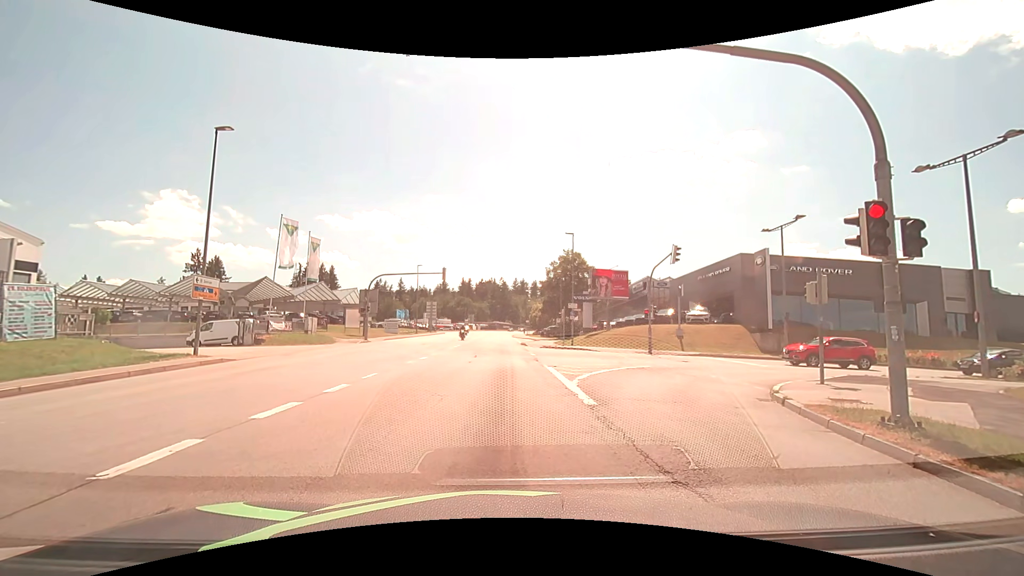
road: tertiary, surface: asphalt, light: Day
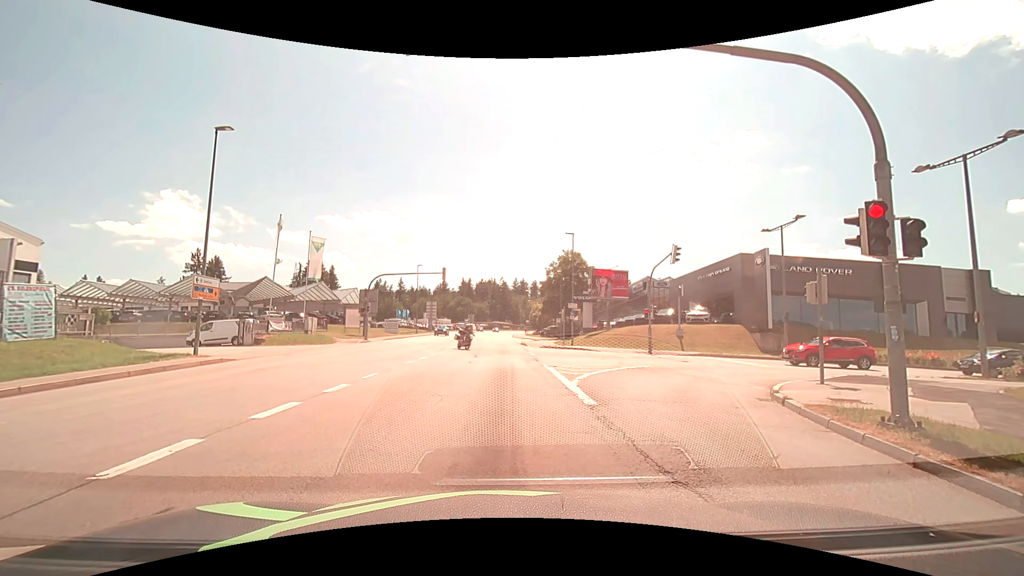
(0.0, 0.0) m; 0°
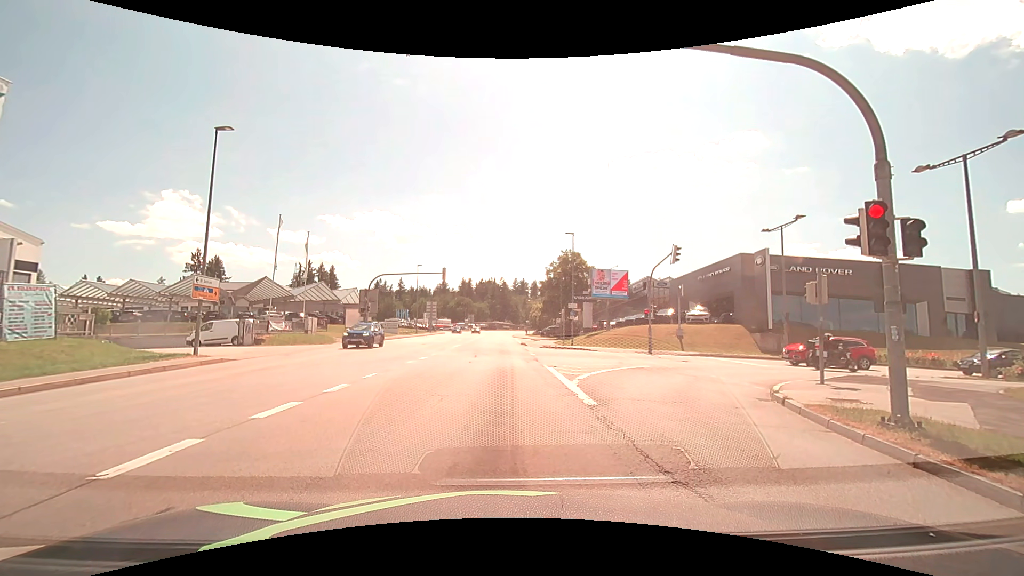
(0.0, 0.0) m; 0°
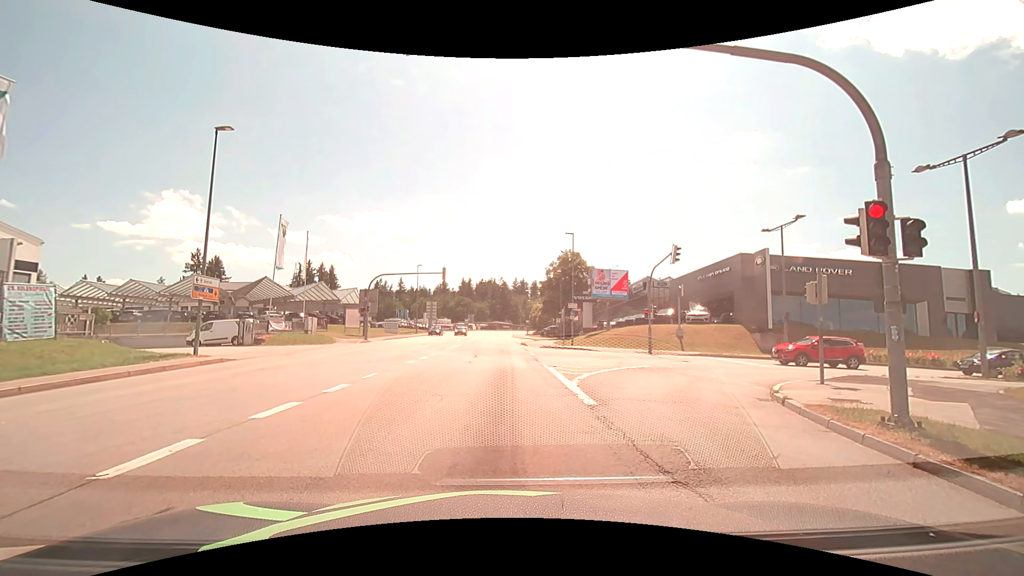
(0.0, 0.0) m; 0°
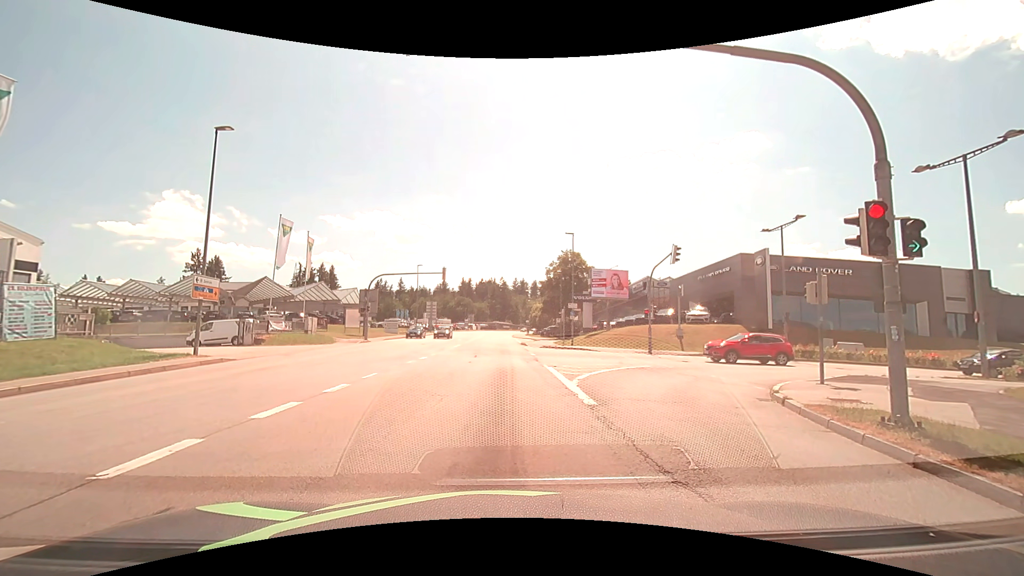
(0.0, 0.0) m; 0°
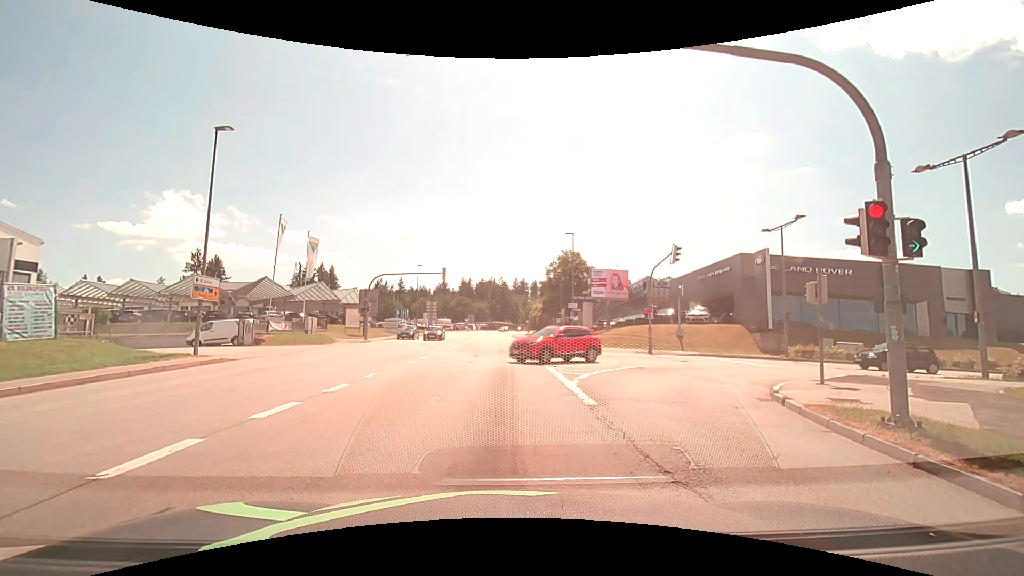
(0.0, 0.0) m; 0°
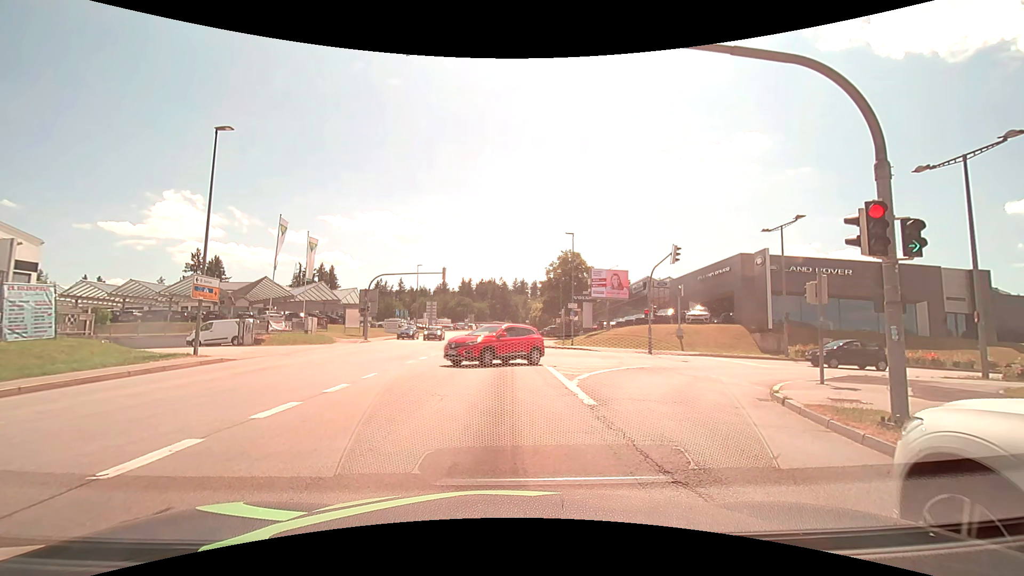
(0.0, 0.0) m; 0°
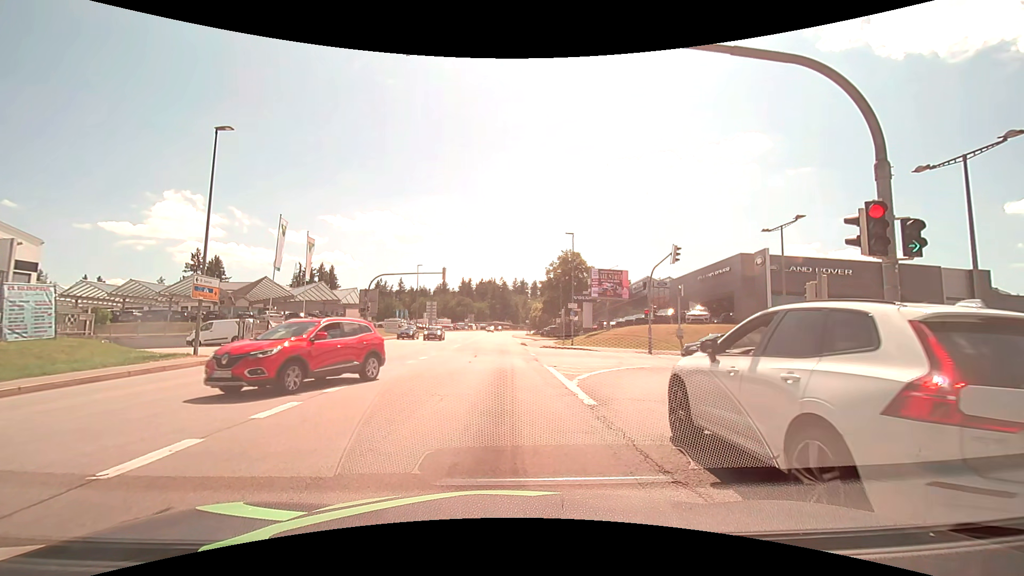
(0.0, 0.0) m; 0°
